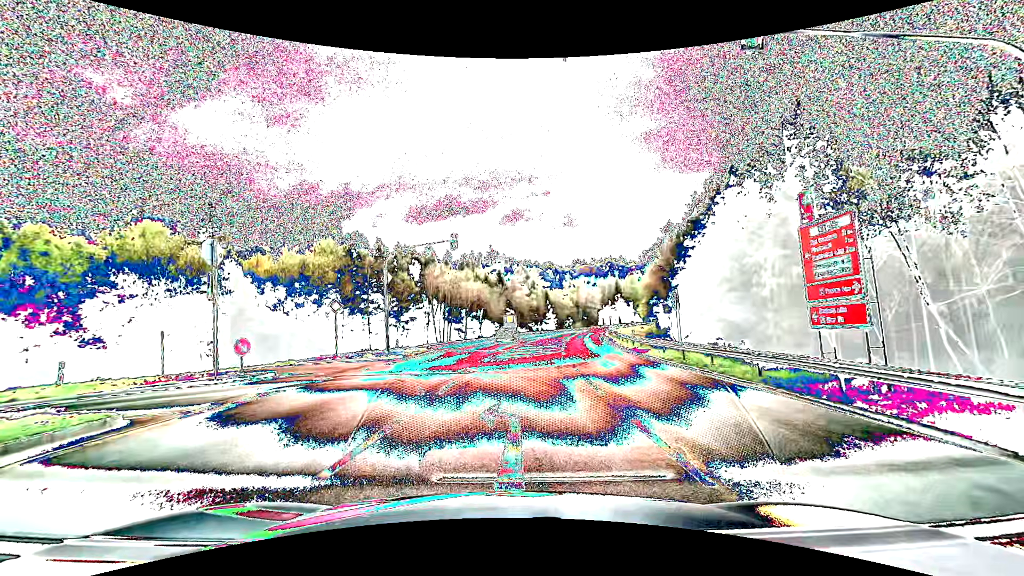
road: secondary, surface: asphalt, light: Day
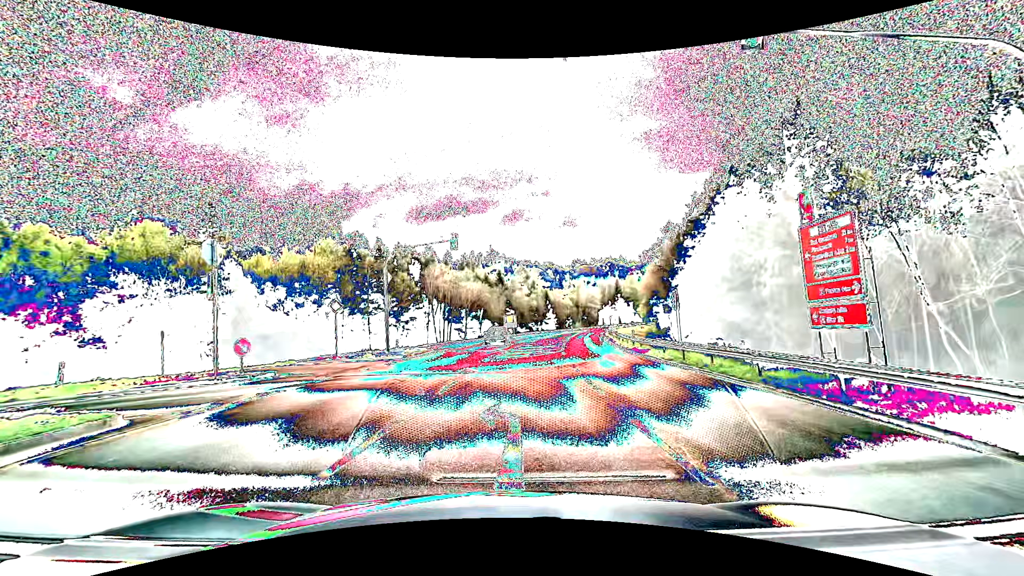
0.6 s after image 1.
(0.0, 0.0) m; 0°
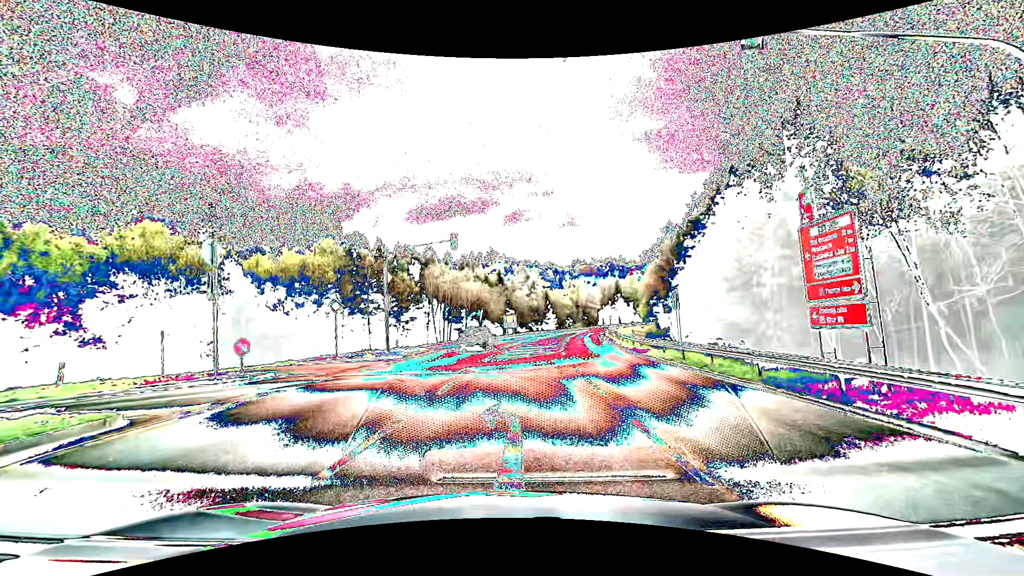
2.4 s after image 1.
(0.0, 0.0) m; 0°
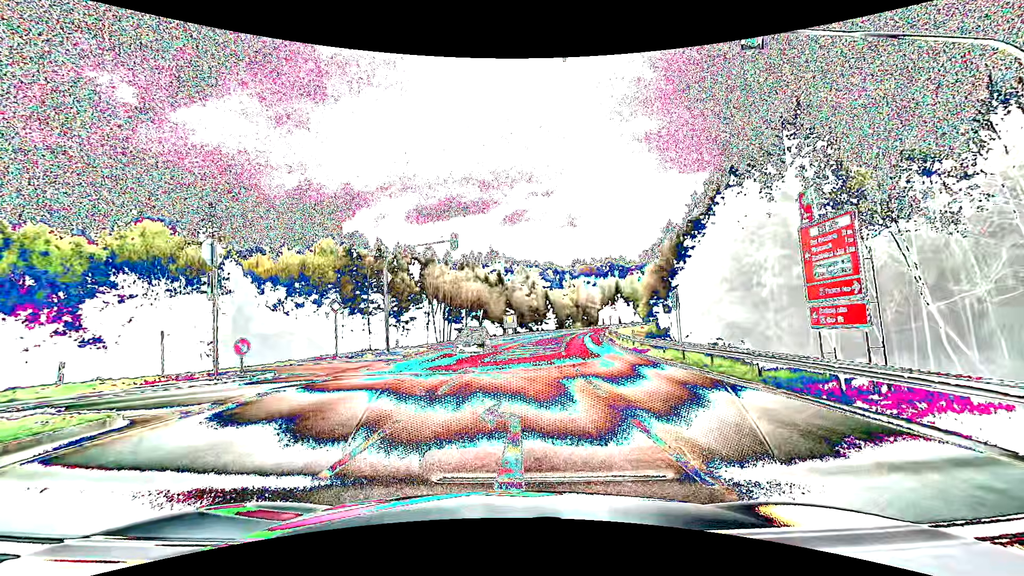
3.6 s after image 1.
(0.0, 0.0) m; 0°
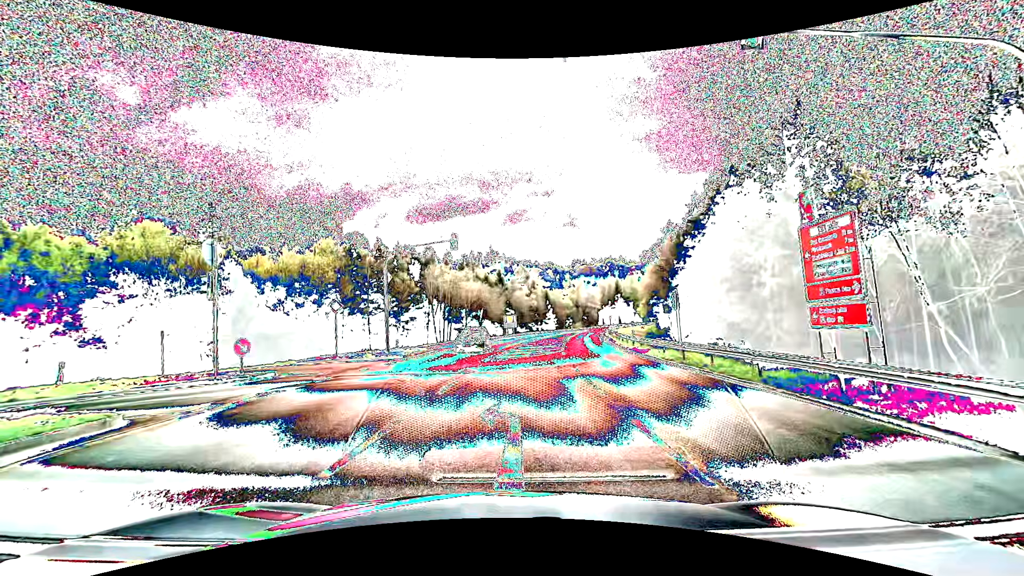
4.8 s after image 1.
(0.0, 0.0) m; 0°
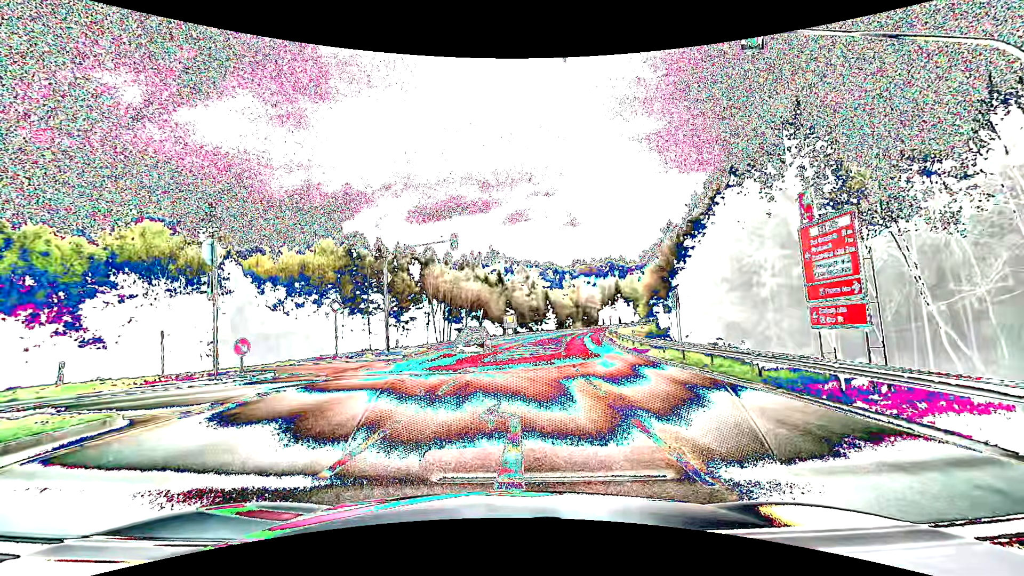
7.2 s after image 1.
(0.0, 0.0) m; 0°
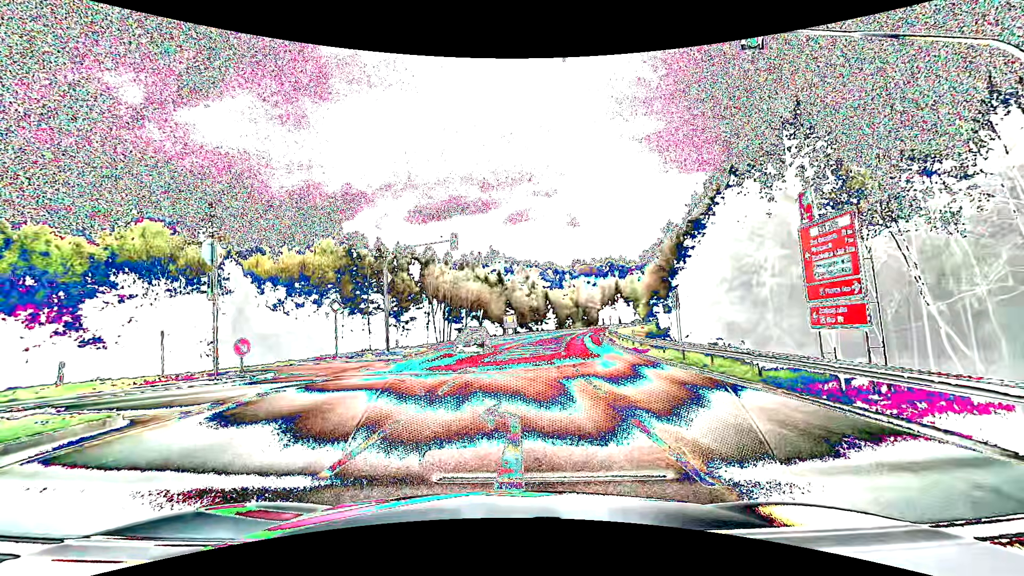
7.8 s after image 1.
(0.0, 0.0) m; 0°
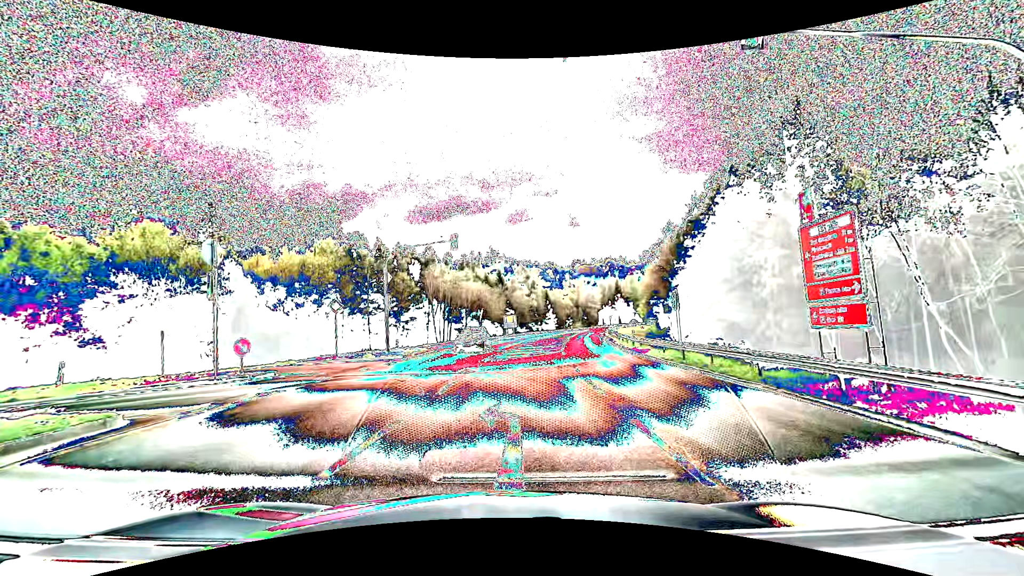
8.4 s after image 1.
(0.0, 0.0) m; 0°
(0, +10) (-3, +19) (-11, +26) (-20, +28) (-30, +30) (-40, +31) (-50, +34) (-59, +38) (-68, +42) (-77, +47) m
